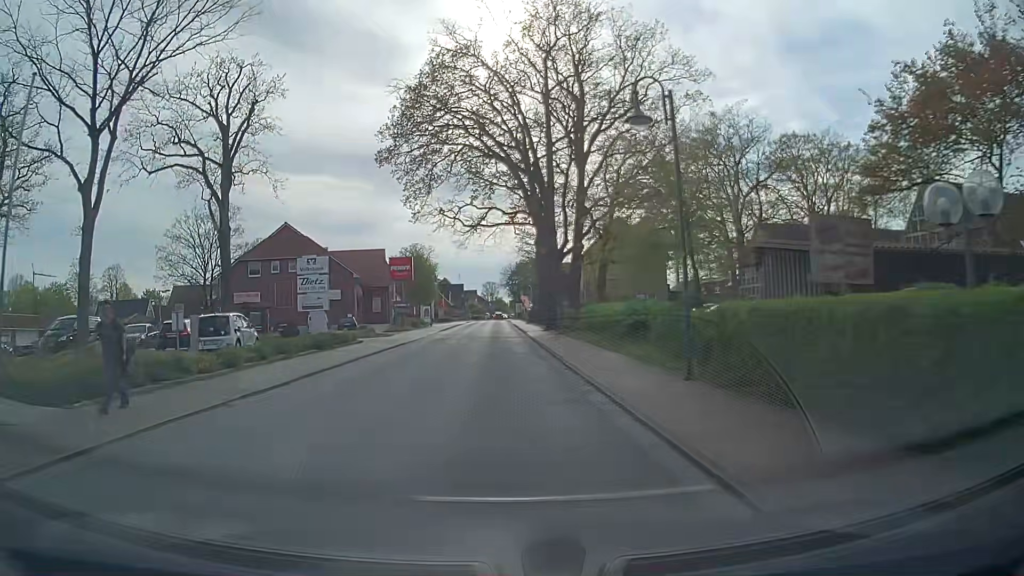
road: secondary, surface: asphalt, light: Day
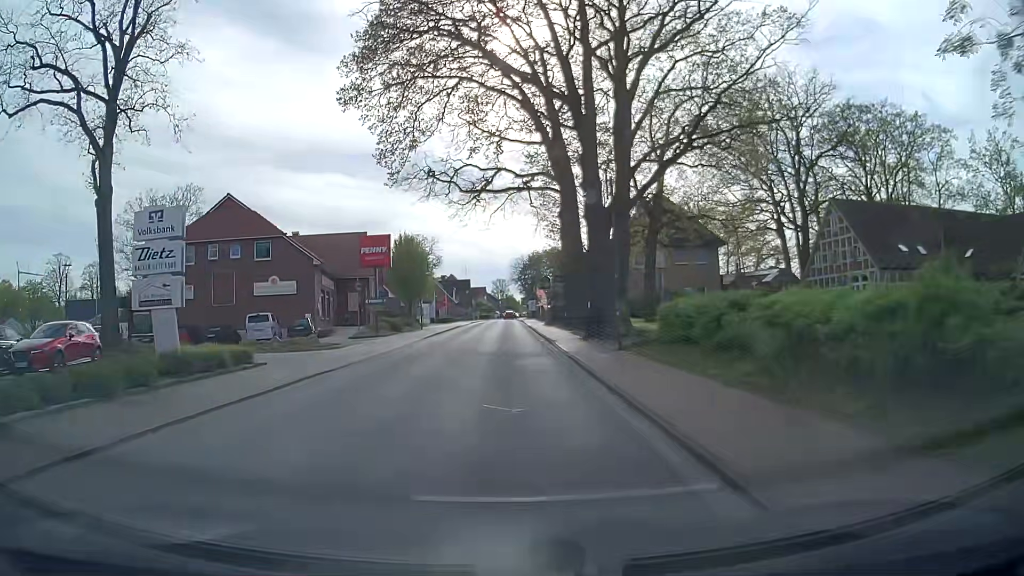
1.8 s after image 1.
(-0.2, +15.7) m; 0°
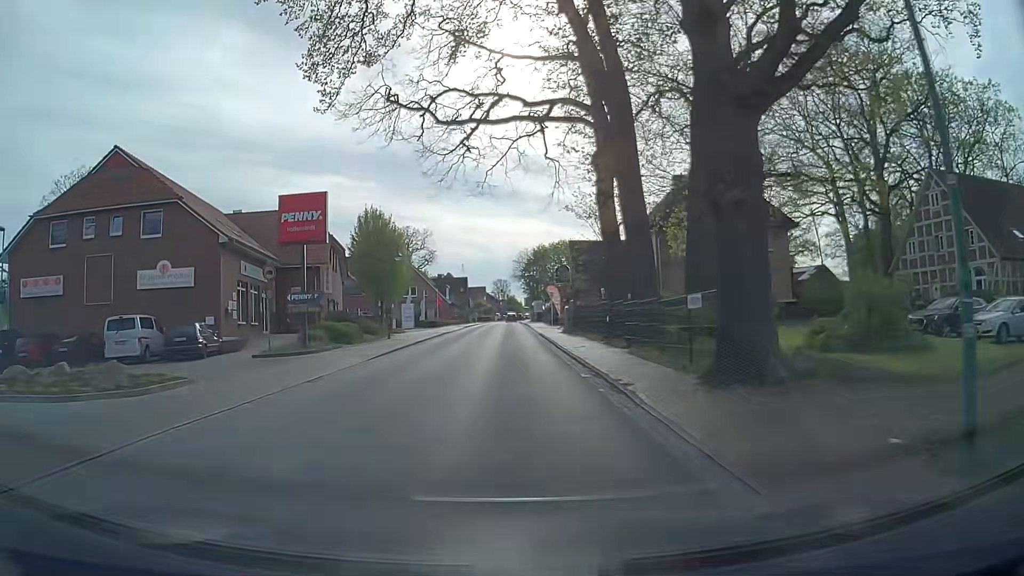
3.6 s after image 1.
(-0.2, +15.5) m; -1°
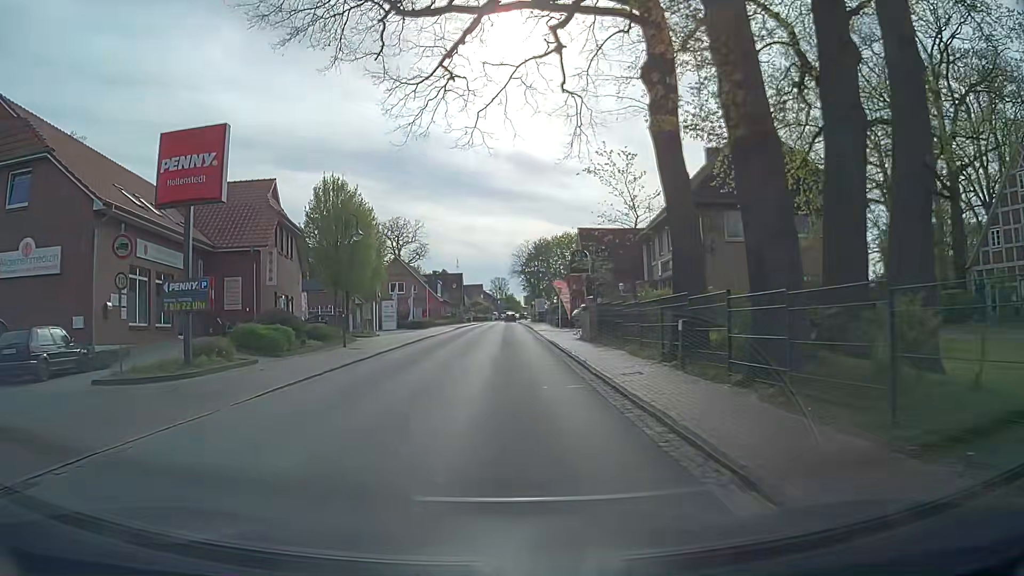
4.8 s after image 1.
(0.0, +10.0) m; 0°
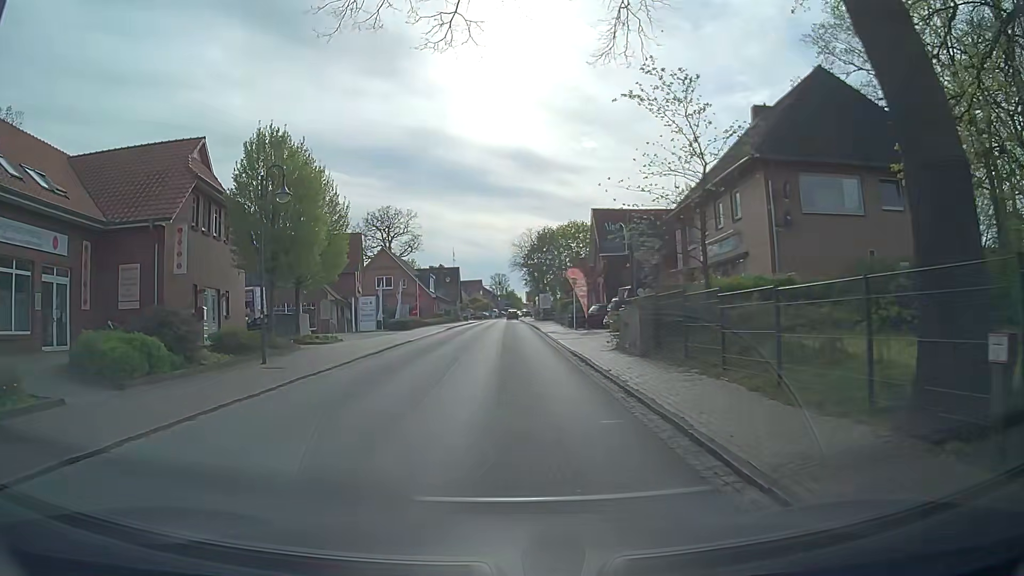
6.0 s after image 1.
(0.0, +9.4) m; 0°
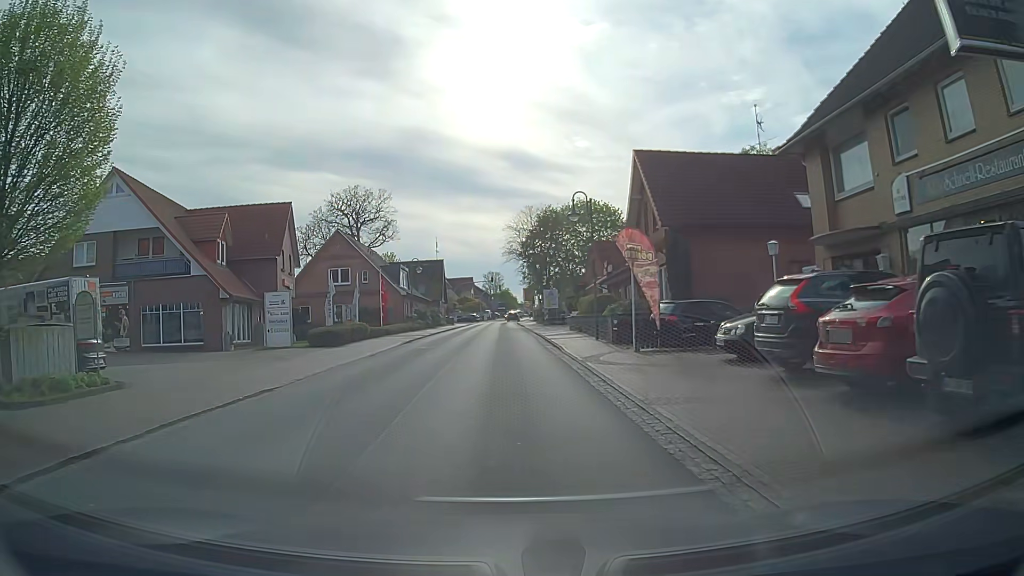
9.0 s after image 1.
(+0.2, +18.3) m; +1°
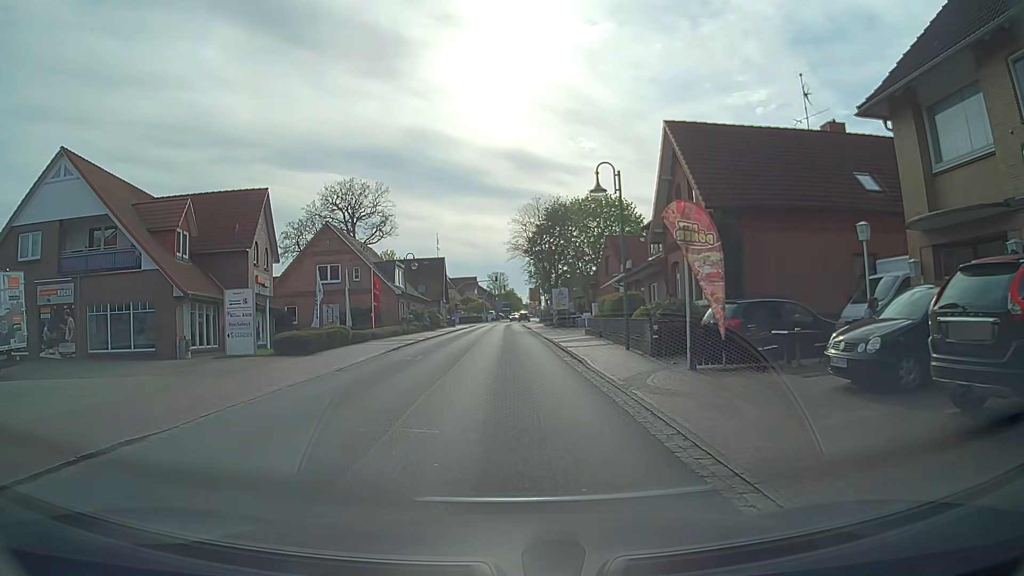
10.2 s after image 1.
(0.0, +5.1) m; 0°
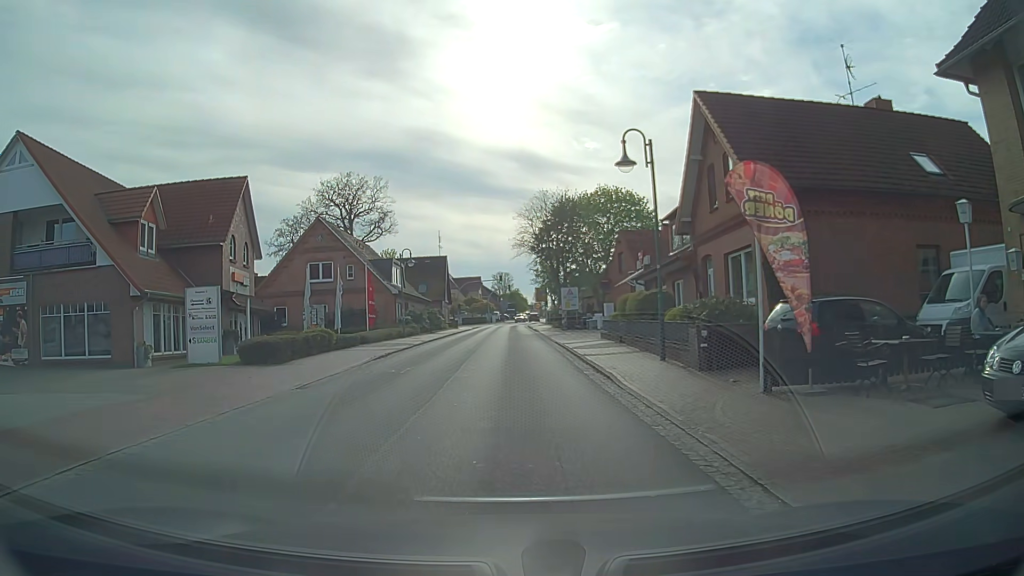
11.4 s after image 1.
(0.0, +3.7) m; -1°
